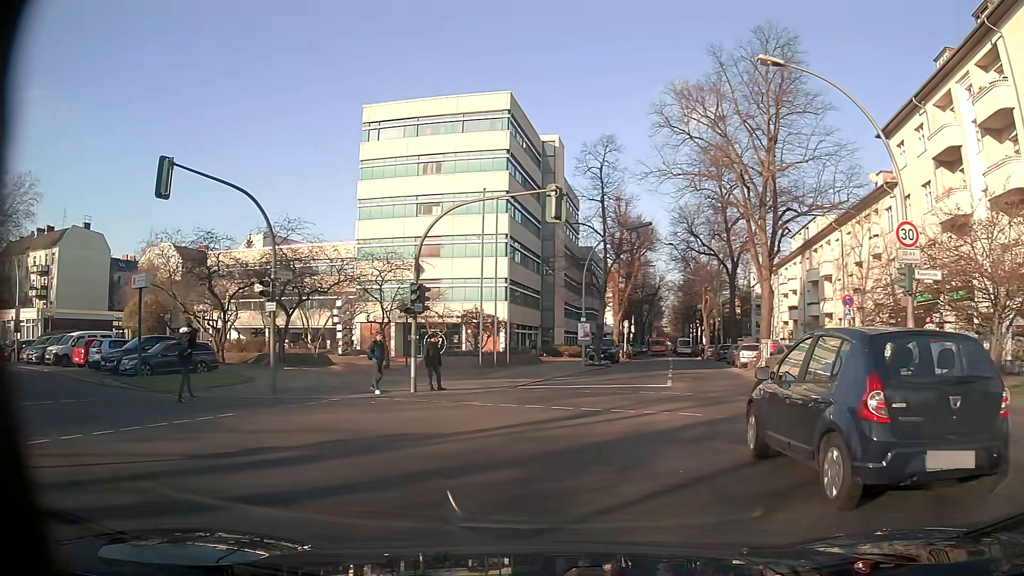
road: tertiary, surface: asphalt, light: Day
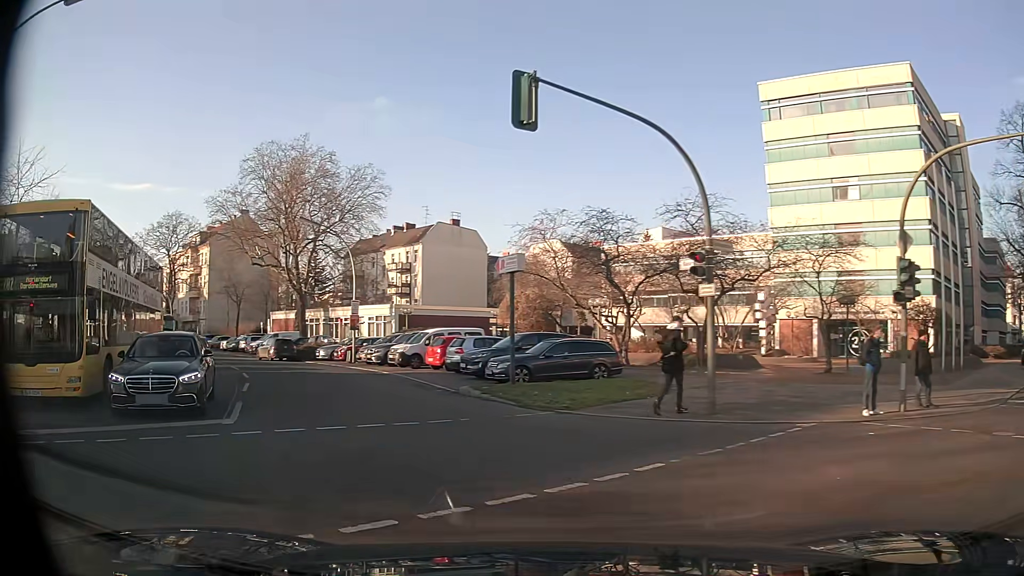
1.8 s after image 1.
(-2.1, +5.8) m; -33°
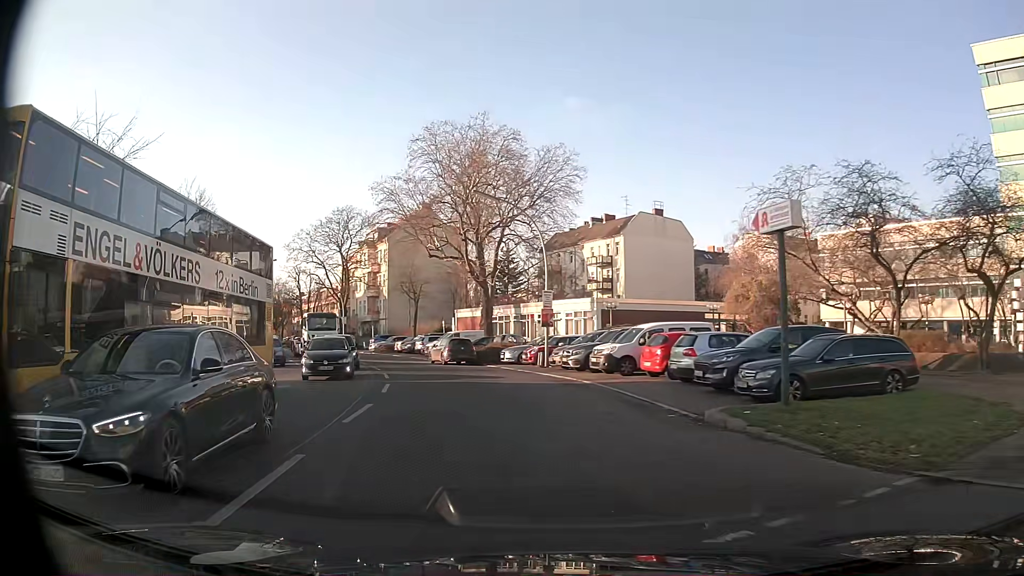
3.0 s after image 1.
(-1.3, +7.4) m; -18°
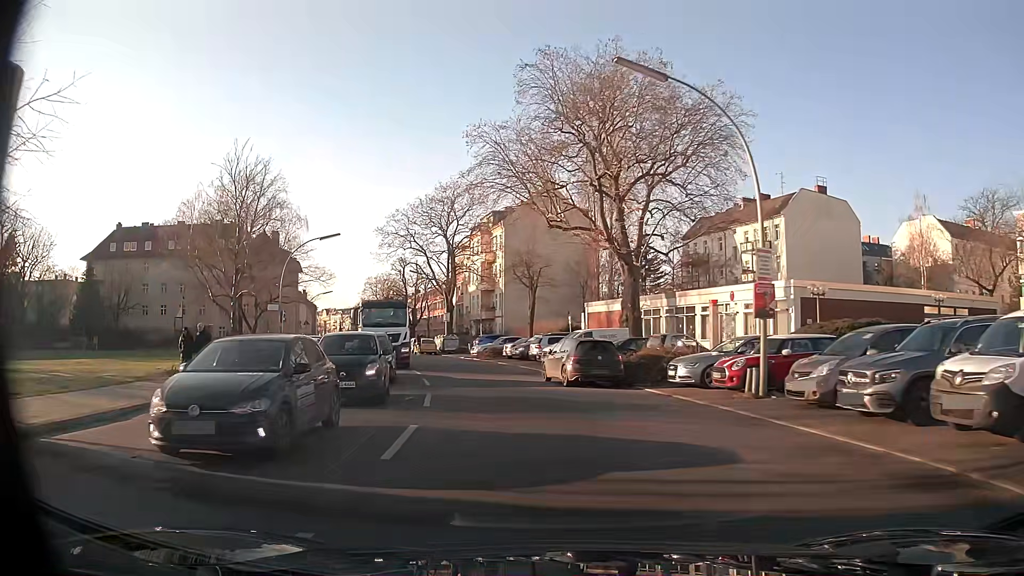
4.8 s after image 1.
(-1.8, +15.5) m; -11°
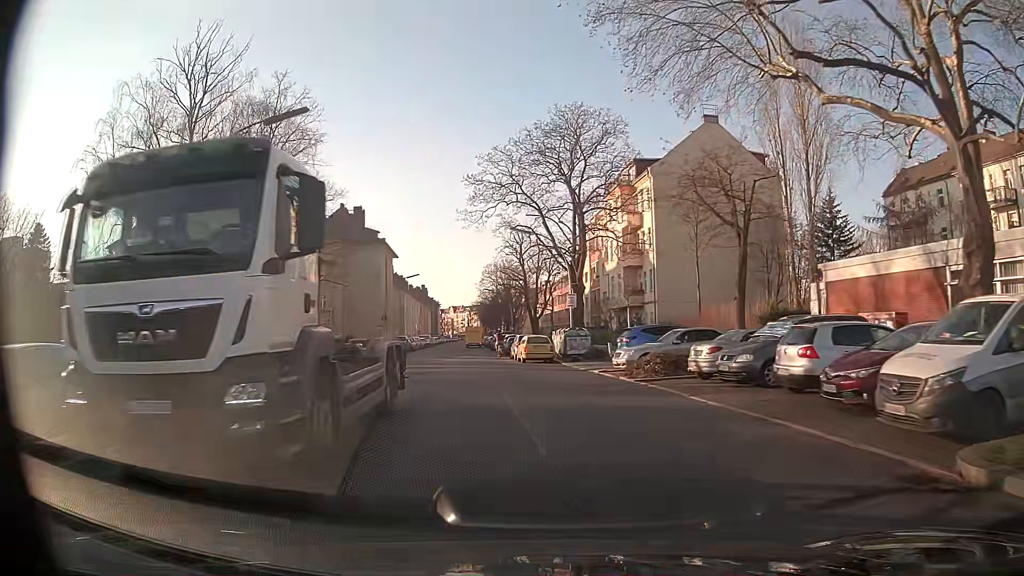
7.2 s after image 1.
(-2.5, +24.9) m; -12°
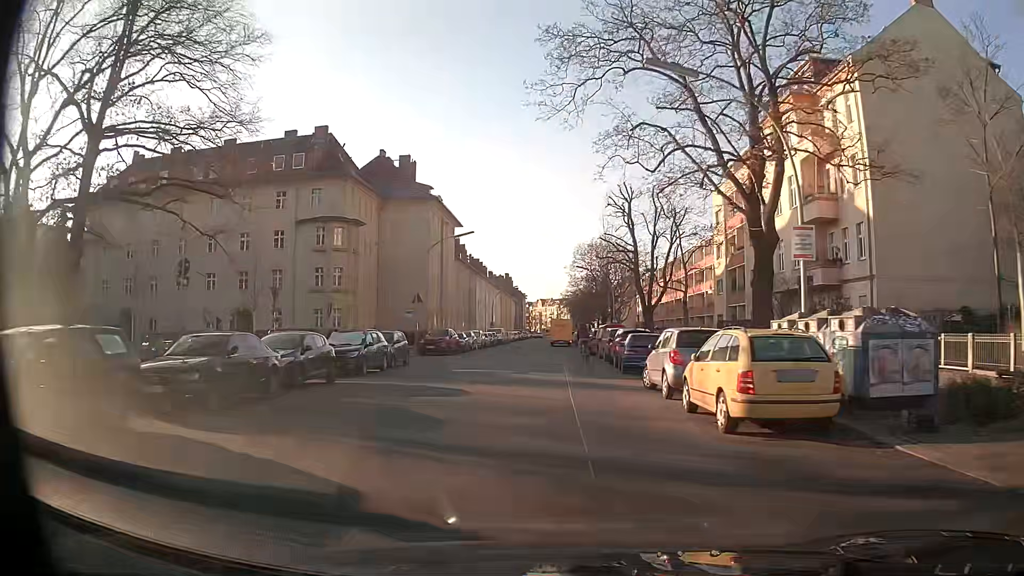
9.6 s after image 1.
(-2.3, +25.7) m; -8°
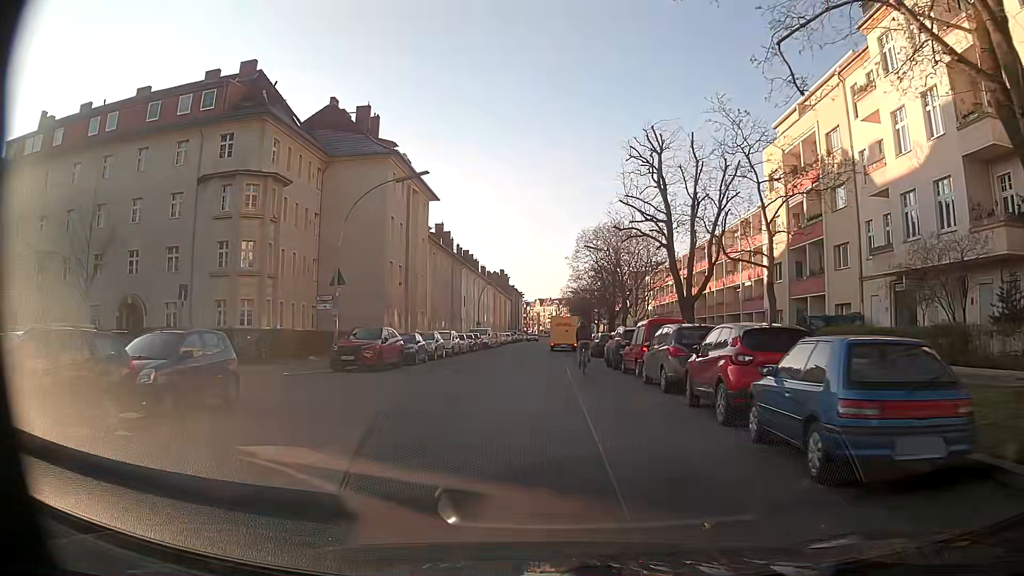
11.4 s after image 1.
(0.0, +16.7) m; 0°
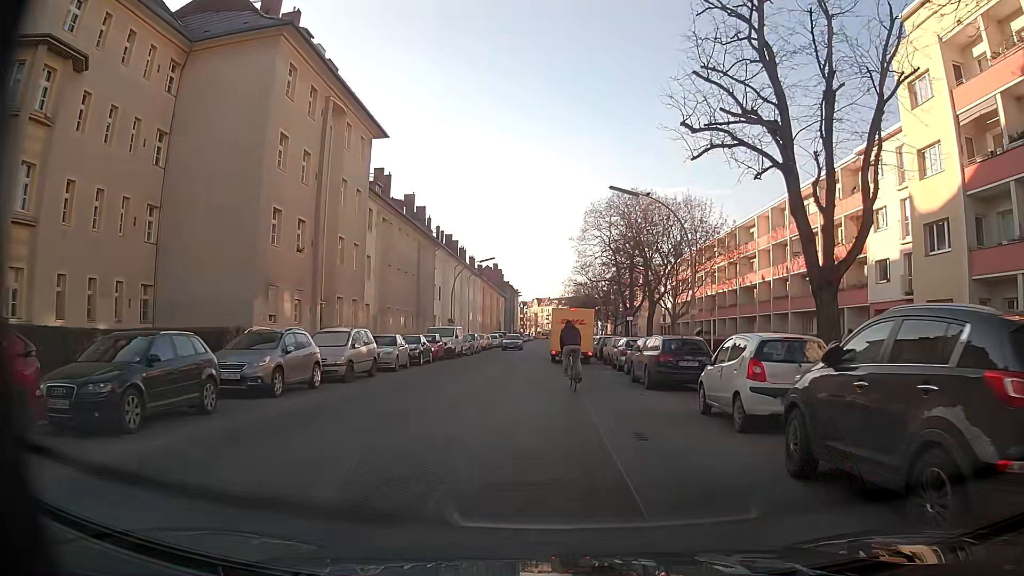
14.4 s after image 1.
(0.0, +21.1) m; +1°
(0, +10) (0, +20) (-1, +30) (-2, +40) (-2, +50) (-1, +60) (-1, +70) (-1, +80) (-2, +90) (-1, +100) m
